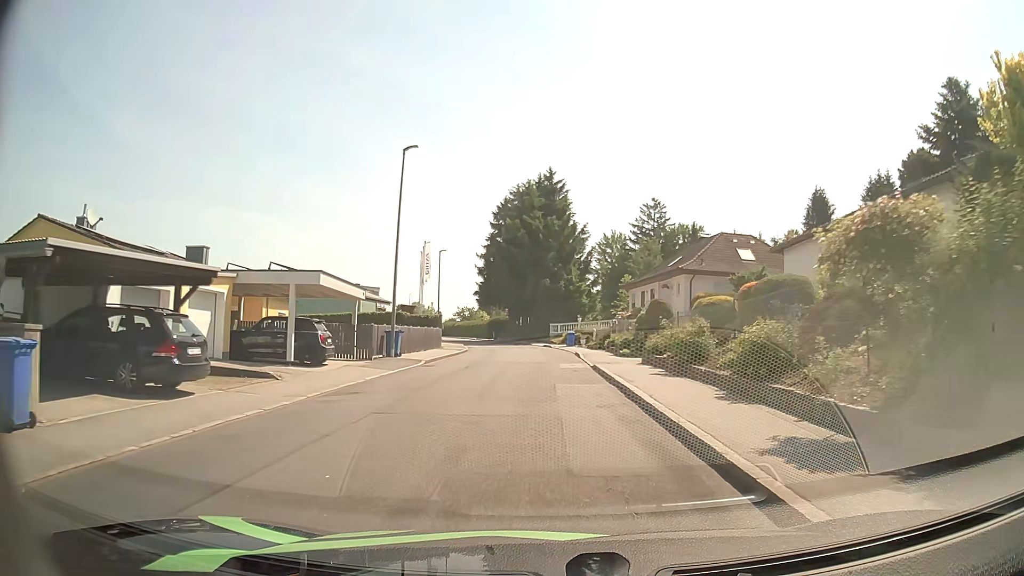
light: Day
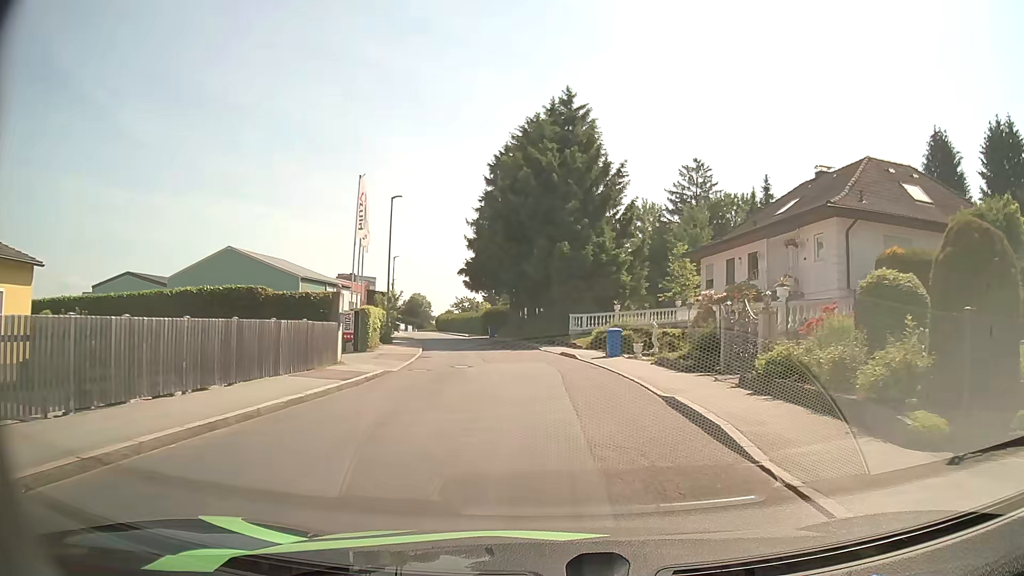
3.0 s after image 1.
(-0.3, +23.6) m; -1°
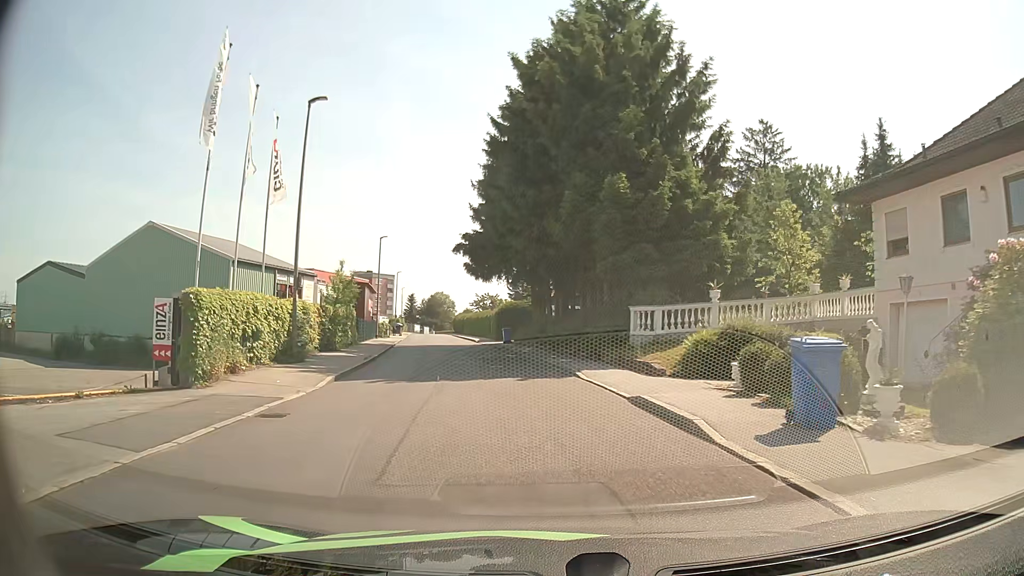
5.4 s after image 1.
(-0.2, +17.6) m; -3°
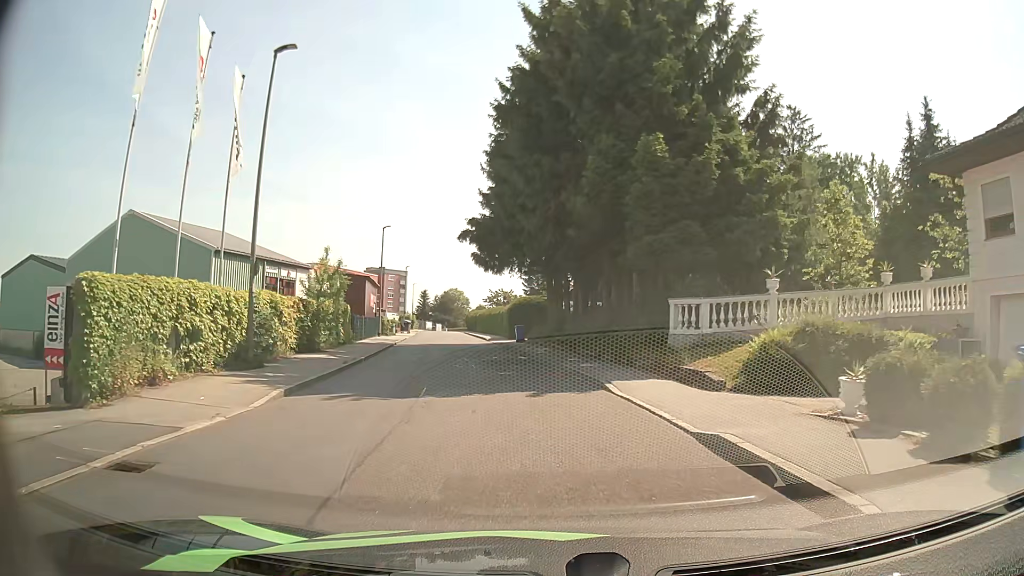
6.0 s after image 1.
(0.0, +4.2) m; -1°
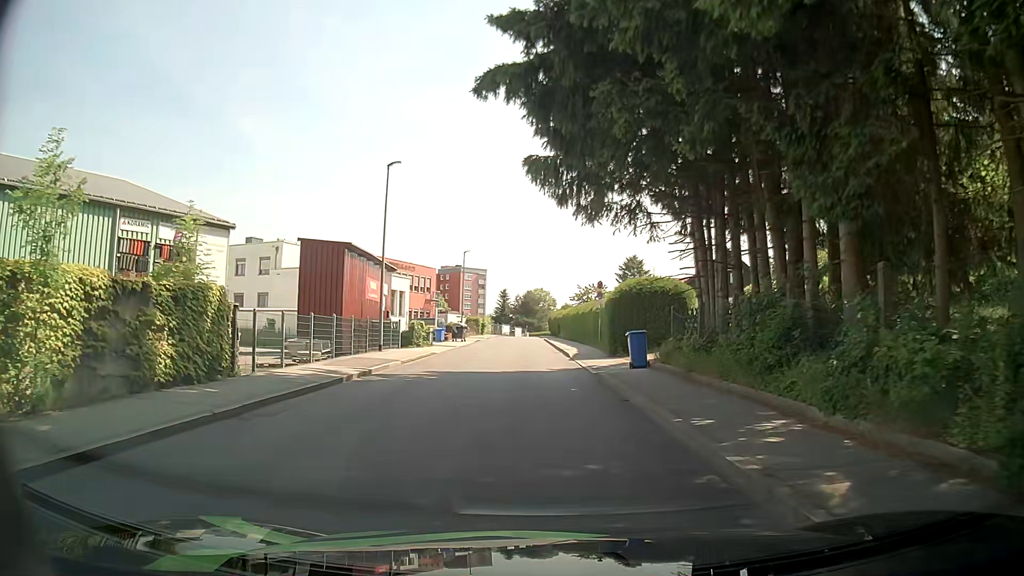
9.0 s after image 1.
(-1.6, +21.9) m; -9°
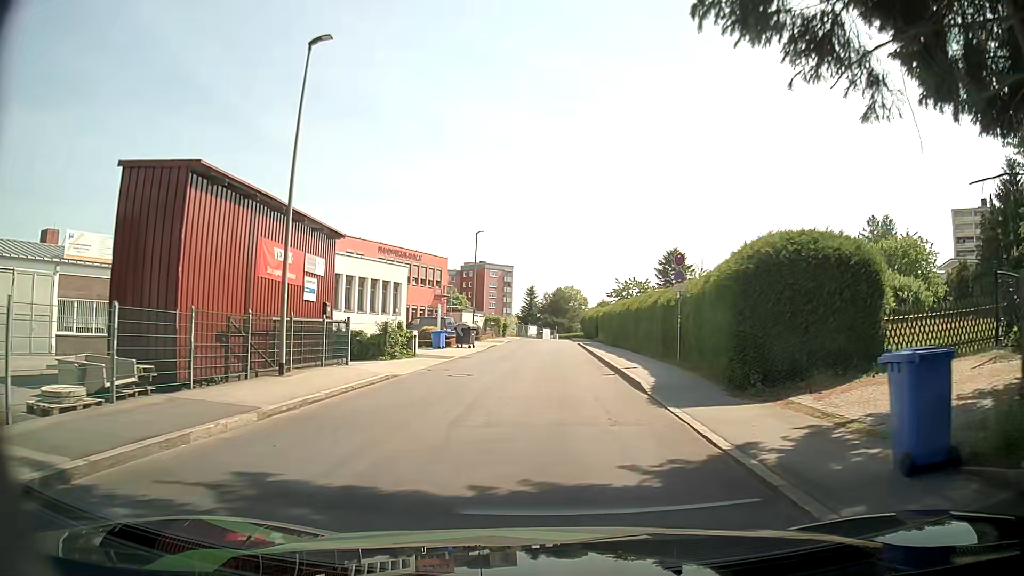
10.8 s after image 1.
(-0.2, +14.0) m; -2°
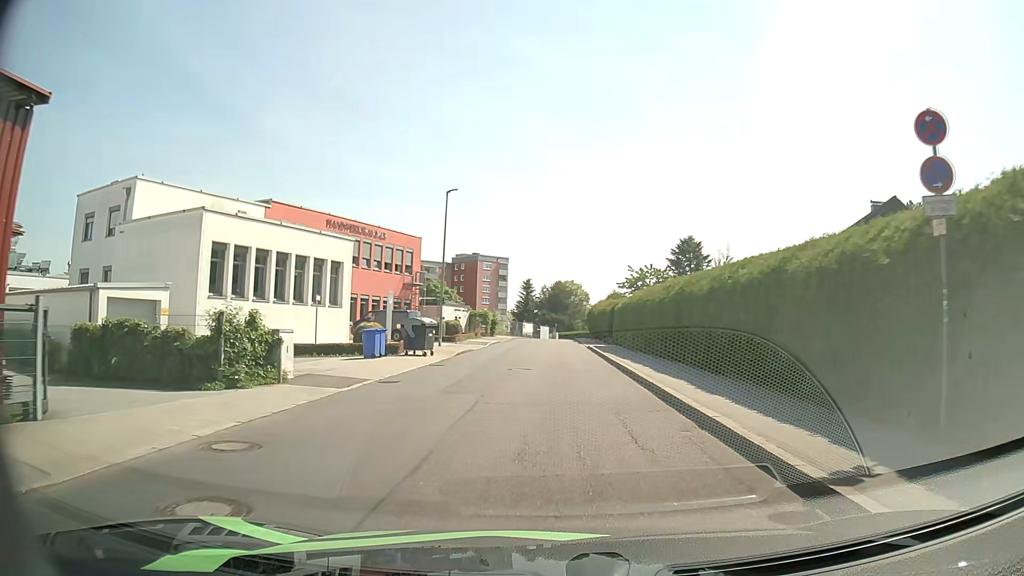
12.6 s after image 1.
(0.0, +14.5) m; +1°
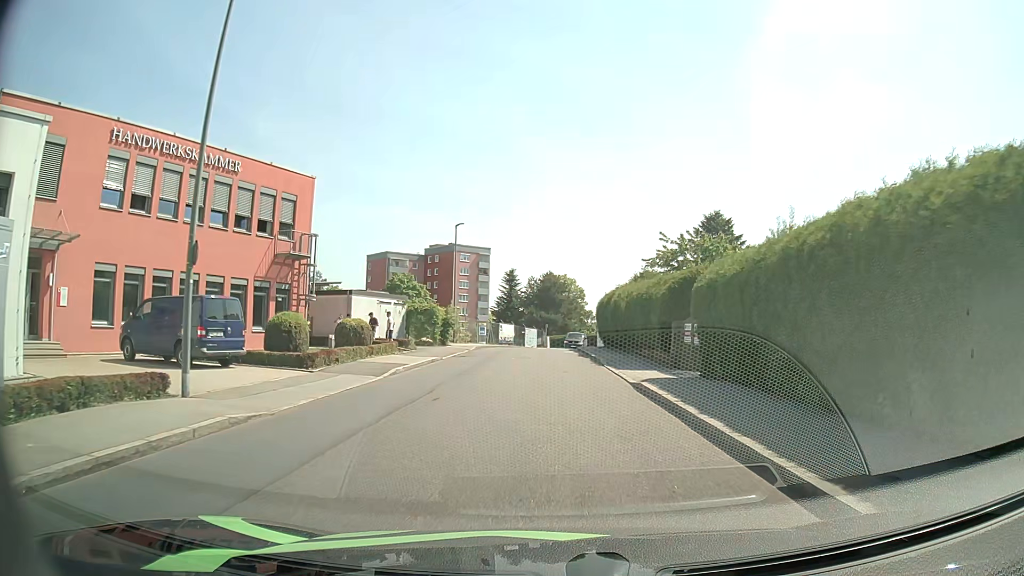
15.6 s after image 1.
(-0.3, +24.9) m; 0°
(0, +10) (0, +20) (0, +30) (0, +40) (+1, +50) (+3, +60) (+6, +69) (+13, +76) (+22, +73) (+31, +68) m
